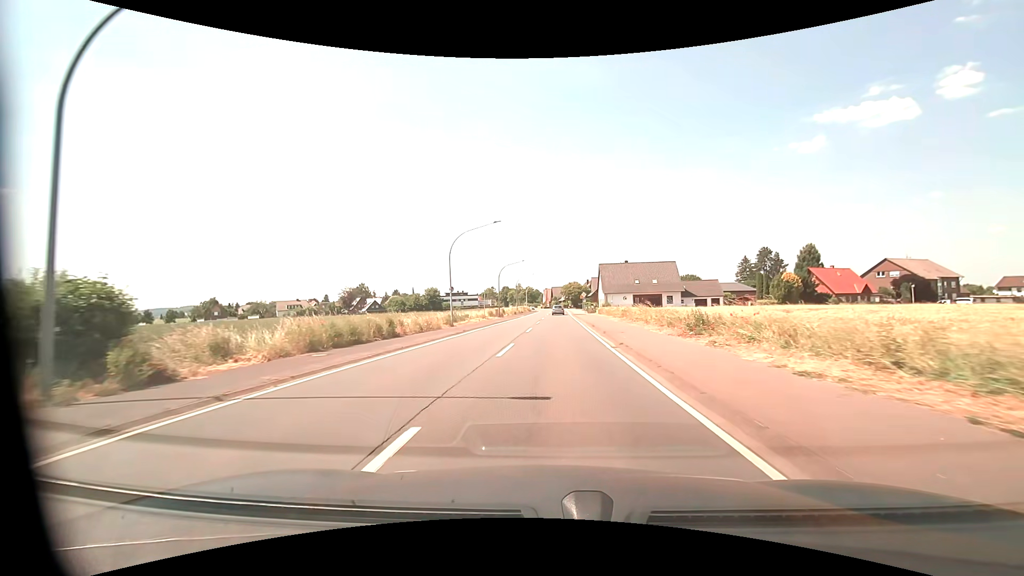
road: primary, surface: asphalt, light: Day
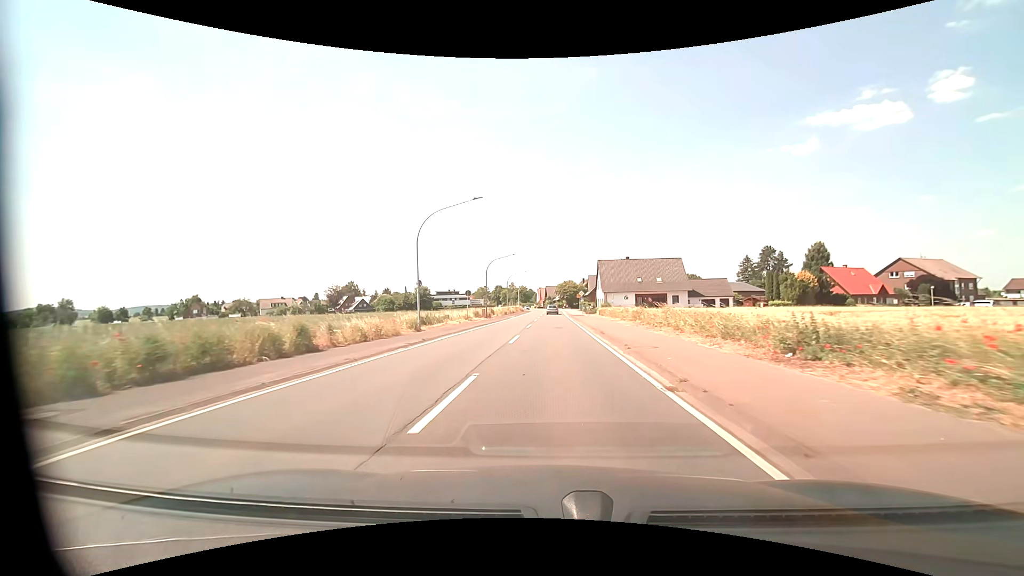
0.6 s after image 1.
(0.0, +8.0) m; +1°
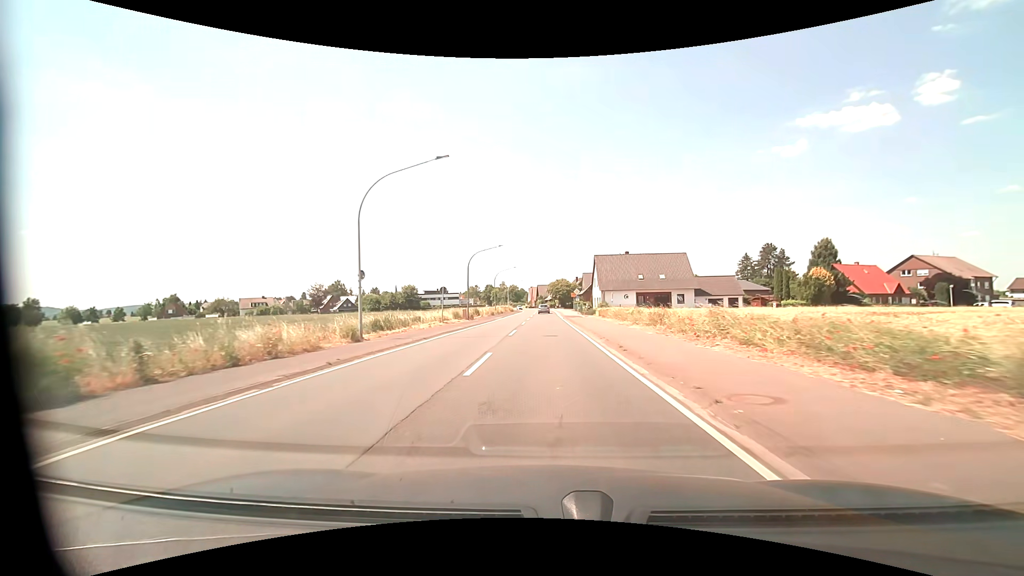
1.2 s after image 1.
(+0.1, +8.0) m; +1°
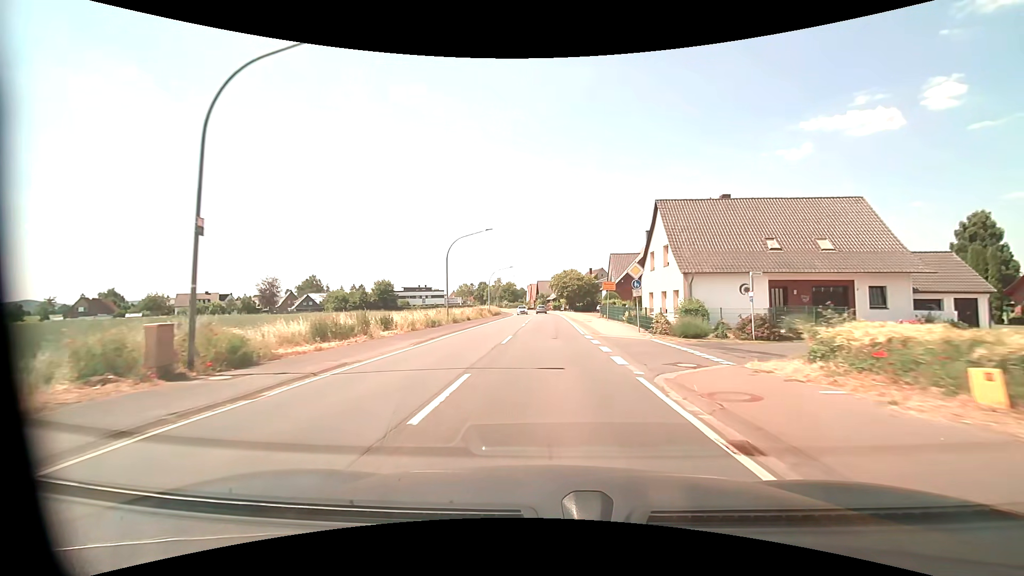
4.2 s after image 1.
(-0.1, +40.6) m; 0°
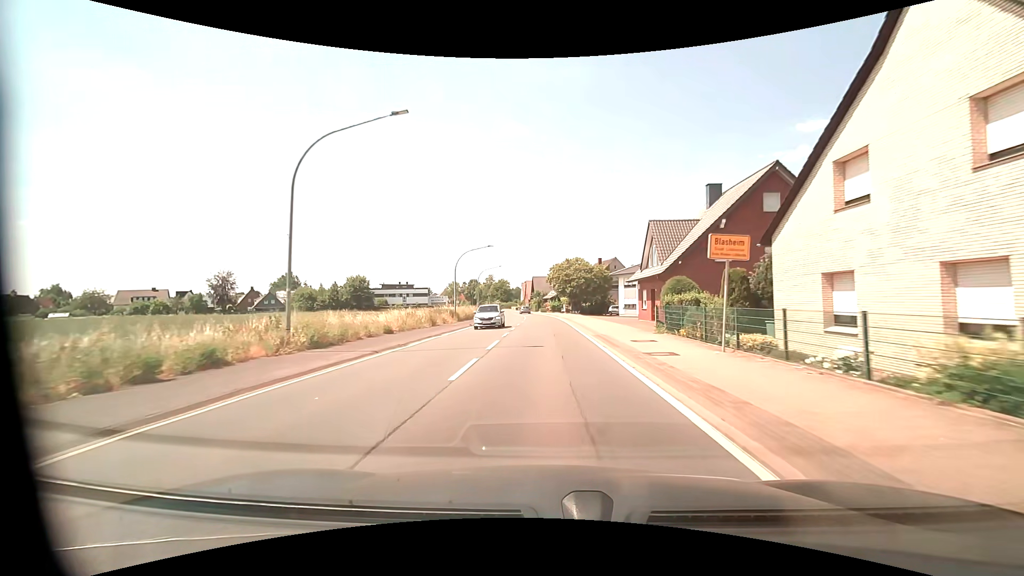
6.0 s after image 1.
(+0.1, +24.5) m; +1°
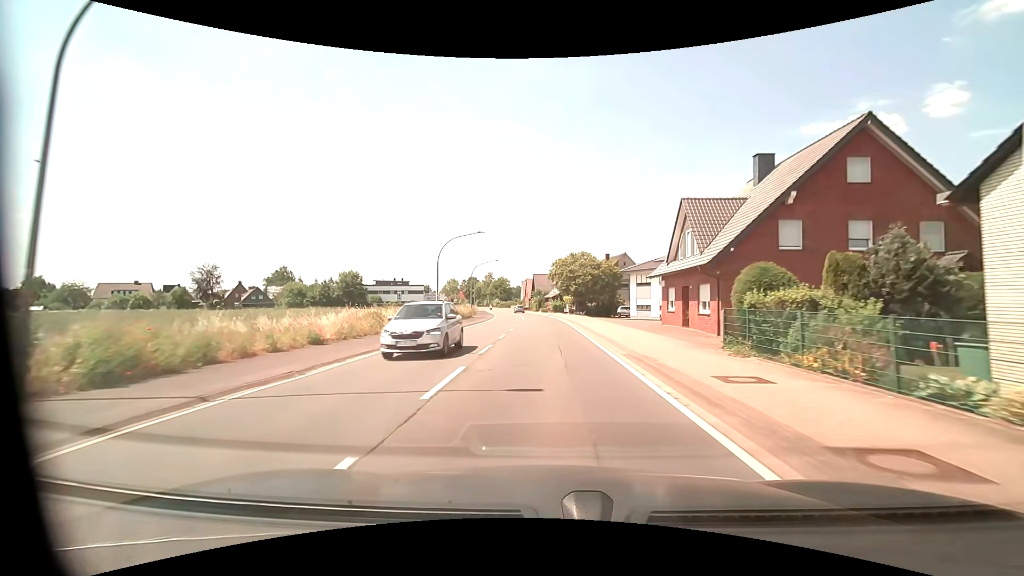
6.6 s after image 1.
(0.0, +8.1) m; 0°
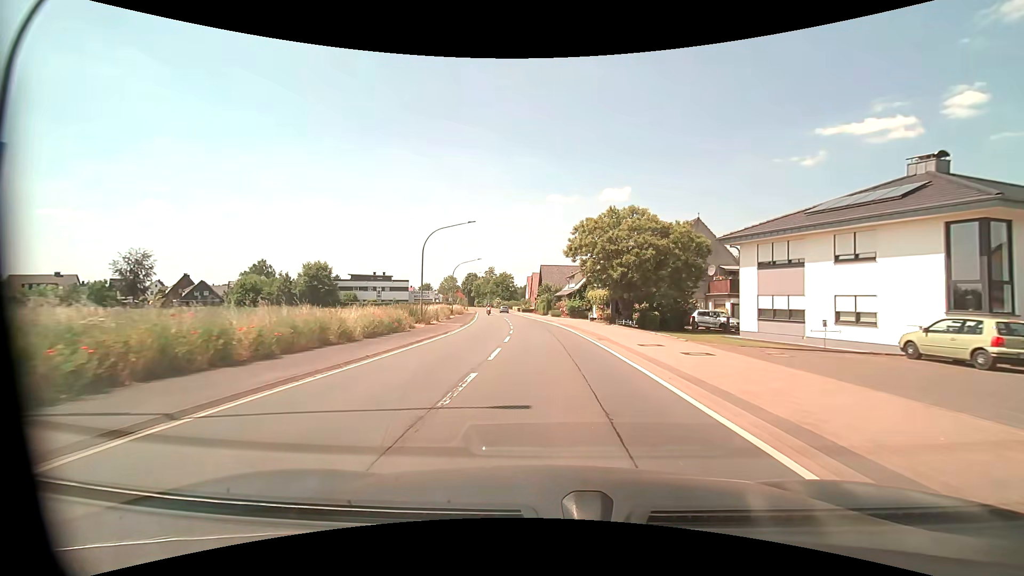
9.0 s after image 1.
(-0.5, +31.2) m; -1°
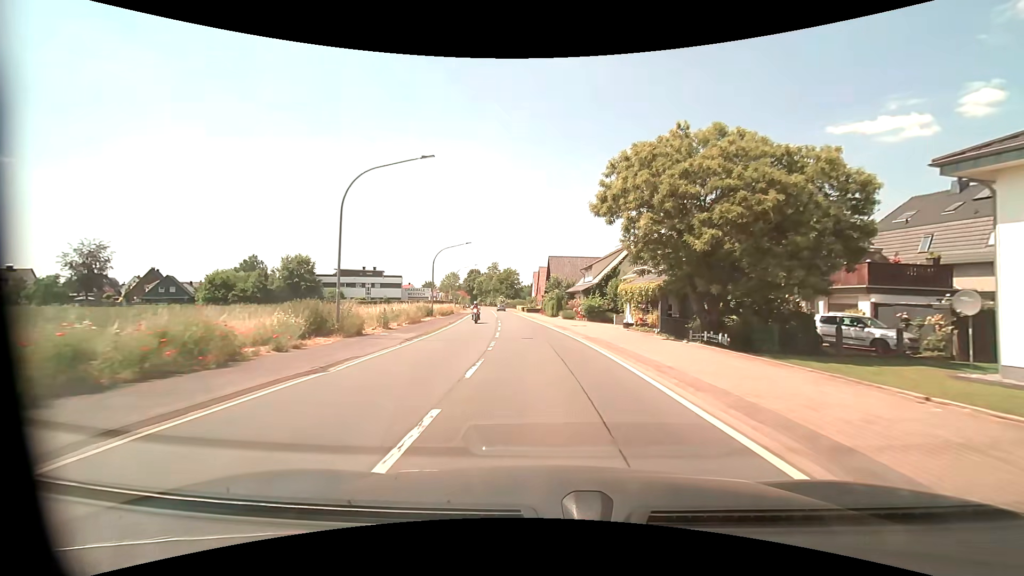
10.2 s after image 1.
(-0.1, +15.8) m; -1°
(0, +10) (0, +20) (-1, +30) (-2, +40) (-3, +50) (-4, +60) (-5, +70) (-6, +80) (-7, +90) (-9, +100) m
